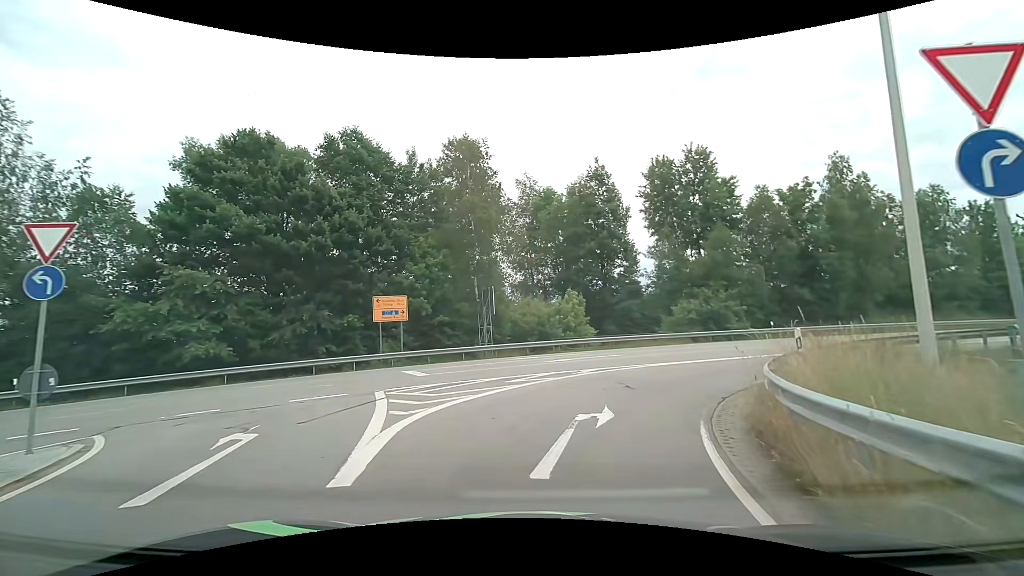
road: tertiary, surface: asphalt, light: Day
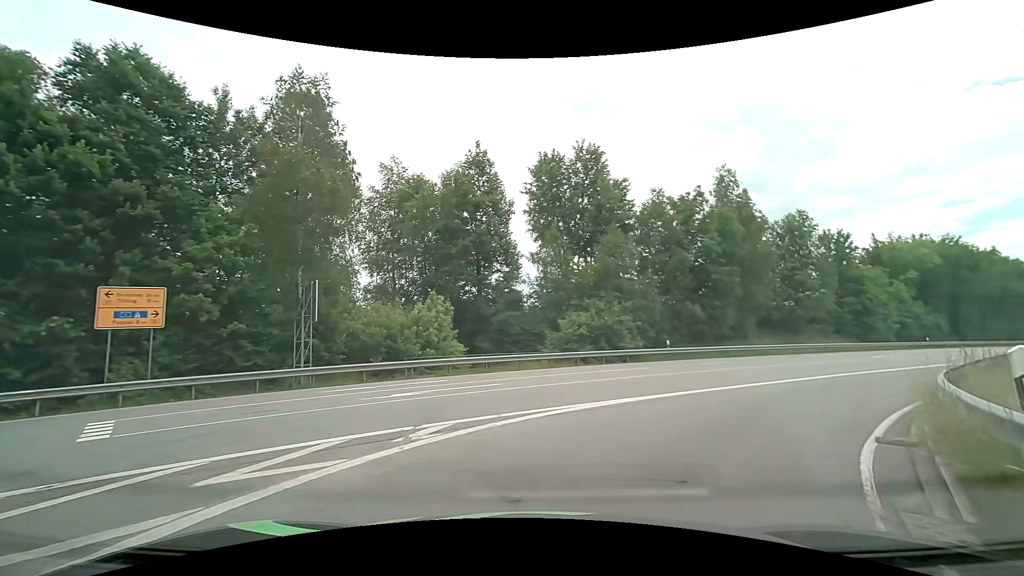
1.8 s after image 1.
(+0.8, +8.7) m; +14°
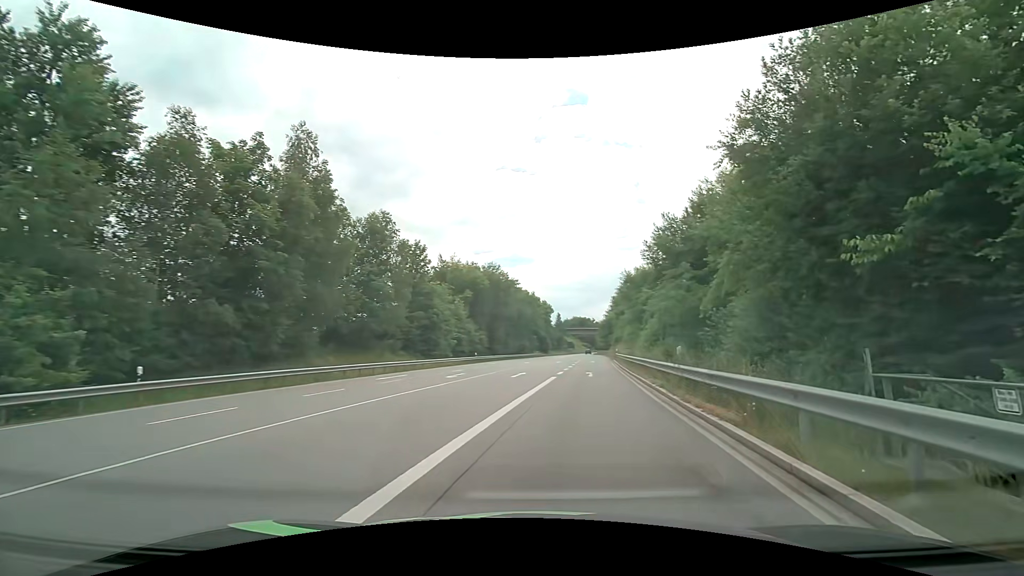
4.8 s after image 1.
(+4.9, +13.0) m; +46°
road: primary
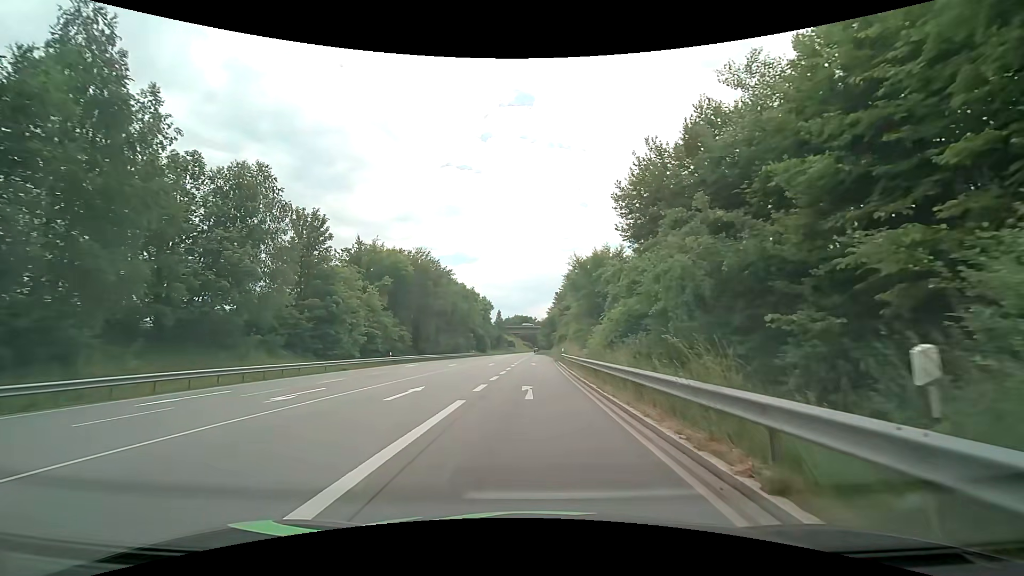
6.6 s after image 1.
(+1.3, +11.7) m; +7°
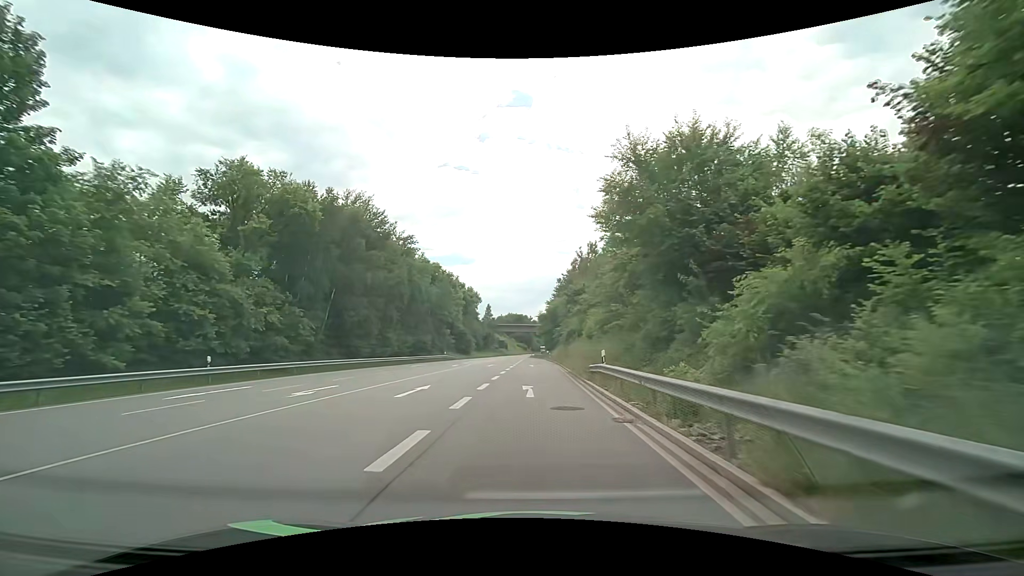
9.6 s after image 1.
(0.0, +29.3) m; +1°
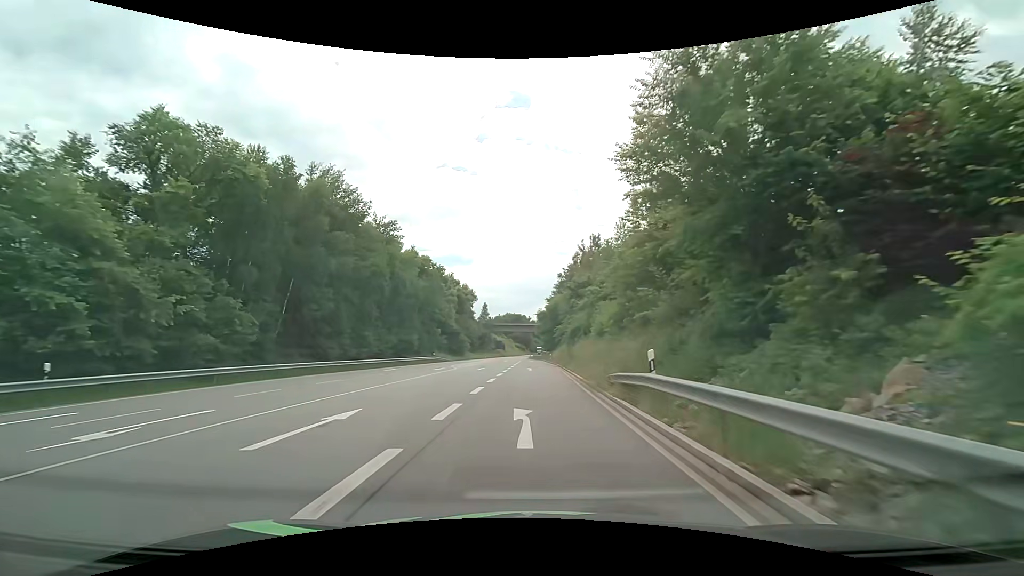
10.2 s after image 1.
(0.0, +7.9) m; 0°
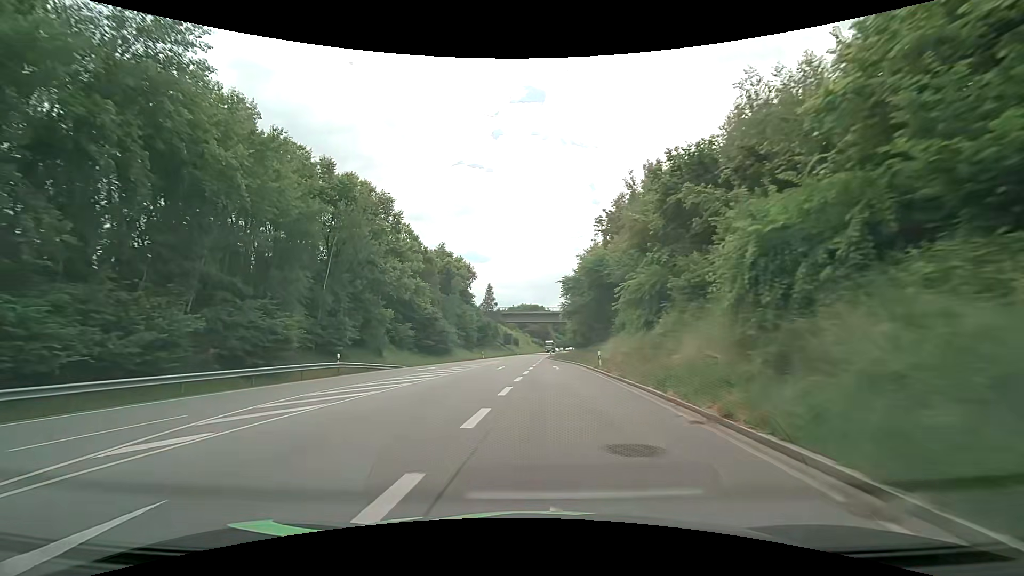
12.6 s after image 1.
(-0.1, +38.2) m; -2°
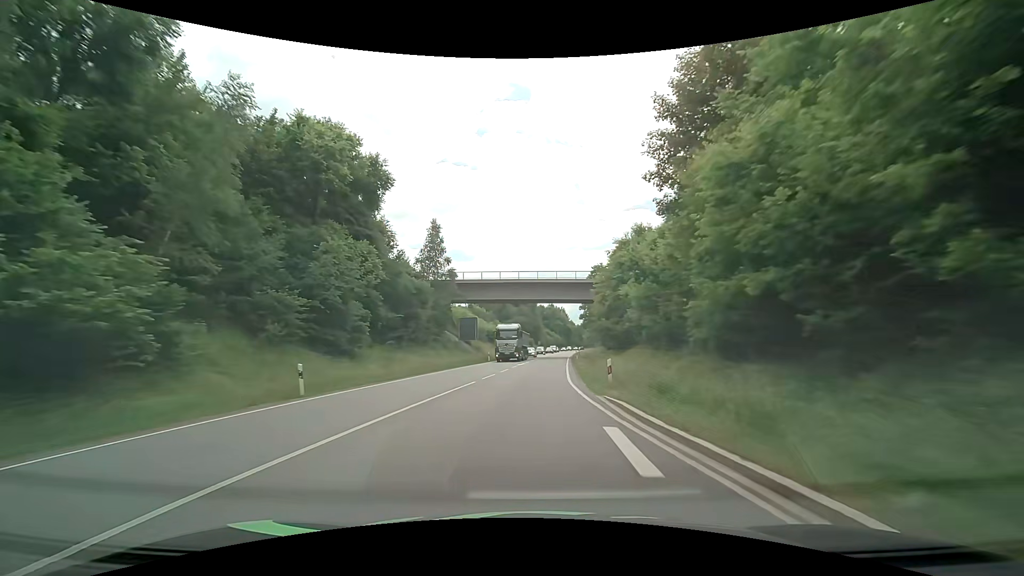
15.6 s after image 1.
(-0.7, +57.6) m; +1°
(0, +10) (0, +20) (+1, +30) (+1, +40) (+2, +50) (+3, +60) (+3, +70) (+4, +80) (+5, +90) (+6, +100) m
